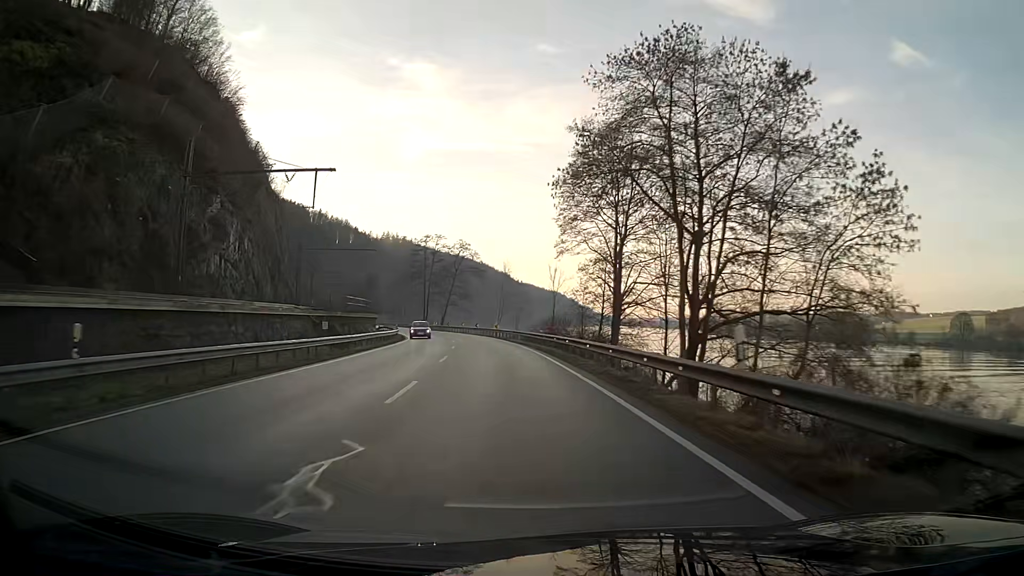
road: primary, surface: asphalt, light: Day
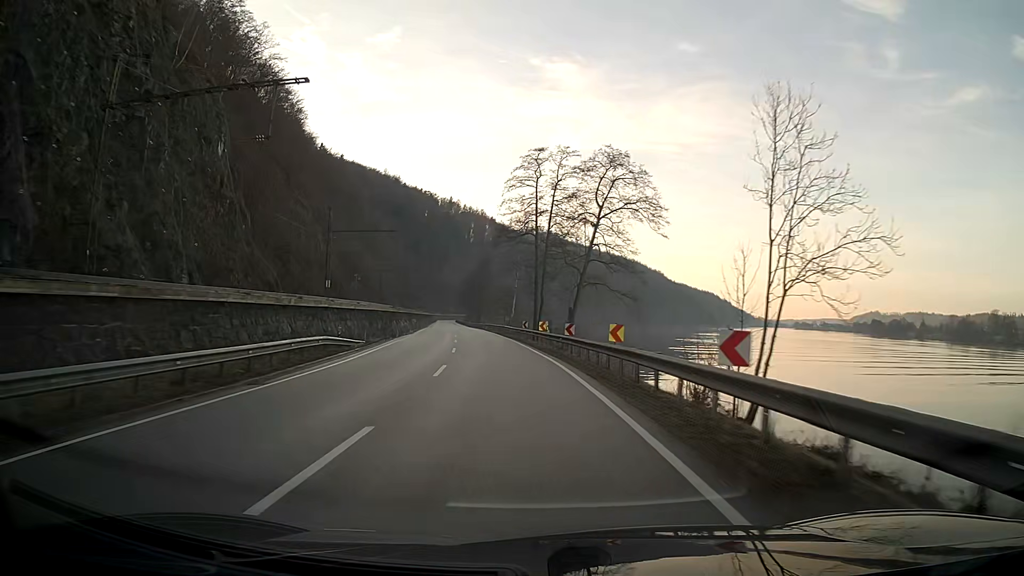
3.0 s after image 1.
(-7.2, +66.3) m; -13°
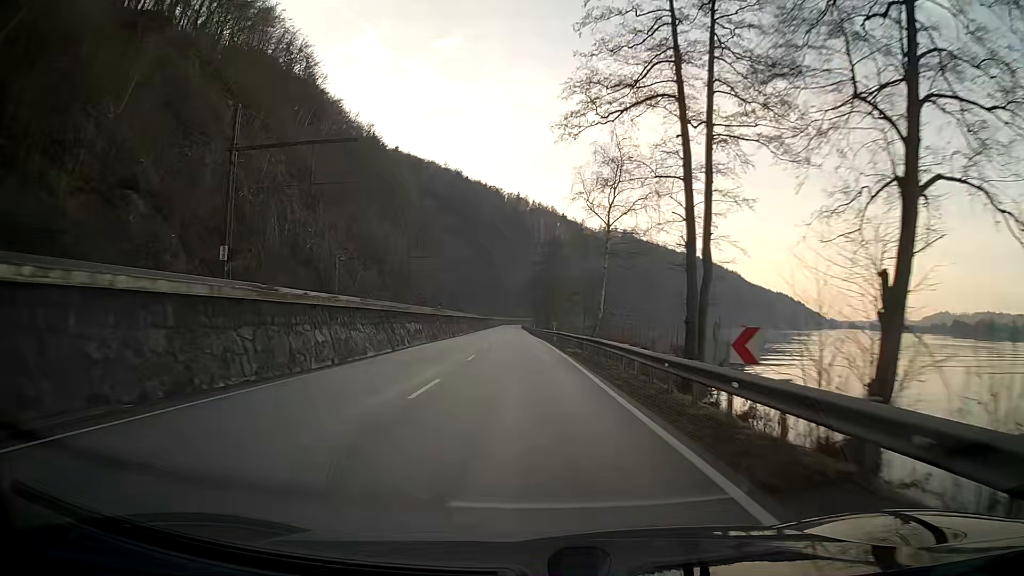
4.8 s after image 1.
(-2.3, +40.4) m; -6°
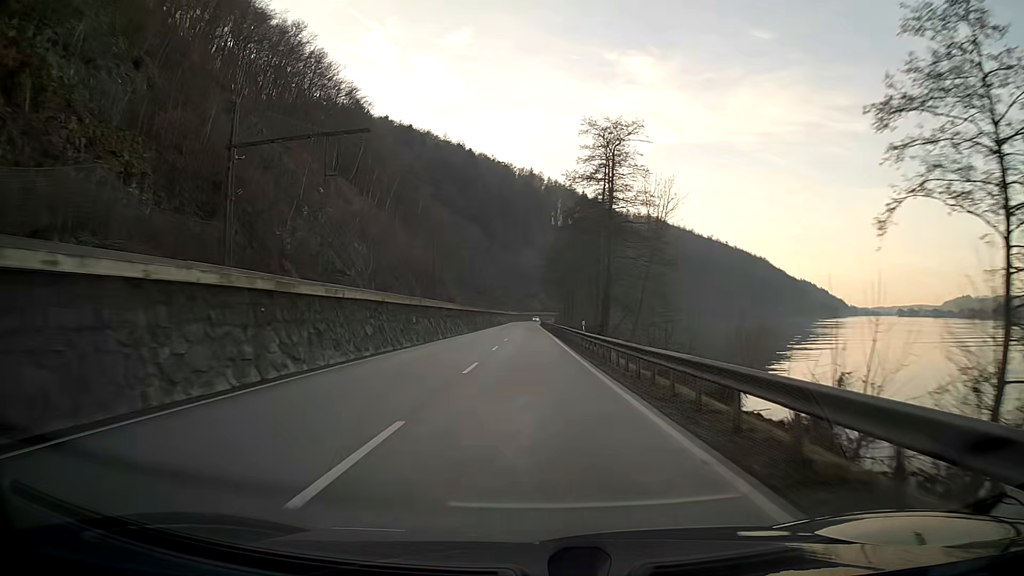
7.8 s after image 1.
(-1.0, +67.1) m; -1°
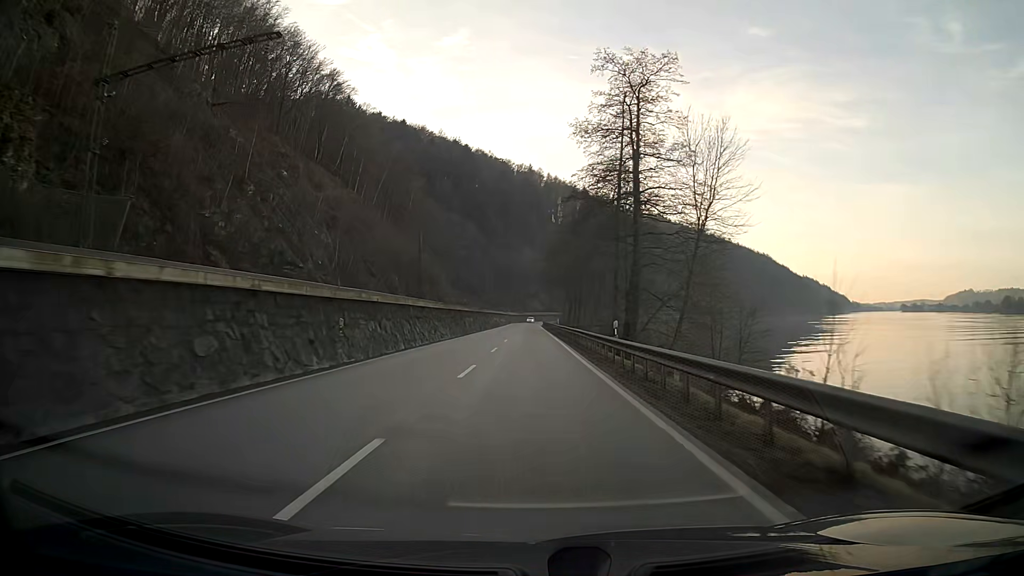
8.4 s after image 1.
(0.0, +13.2) m; 0°
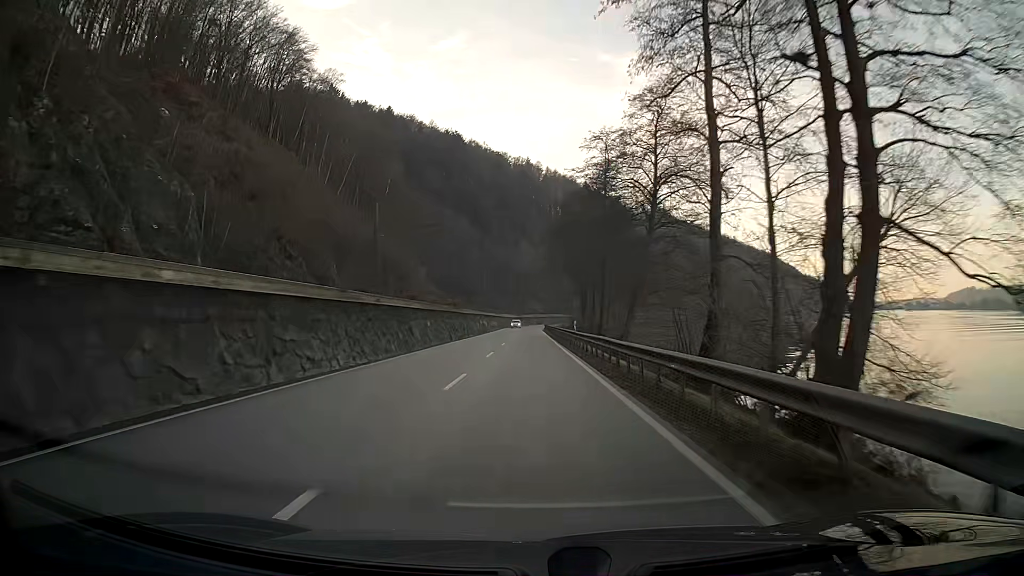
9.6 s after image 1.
(0.0, +26.3) m; 0°
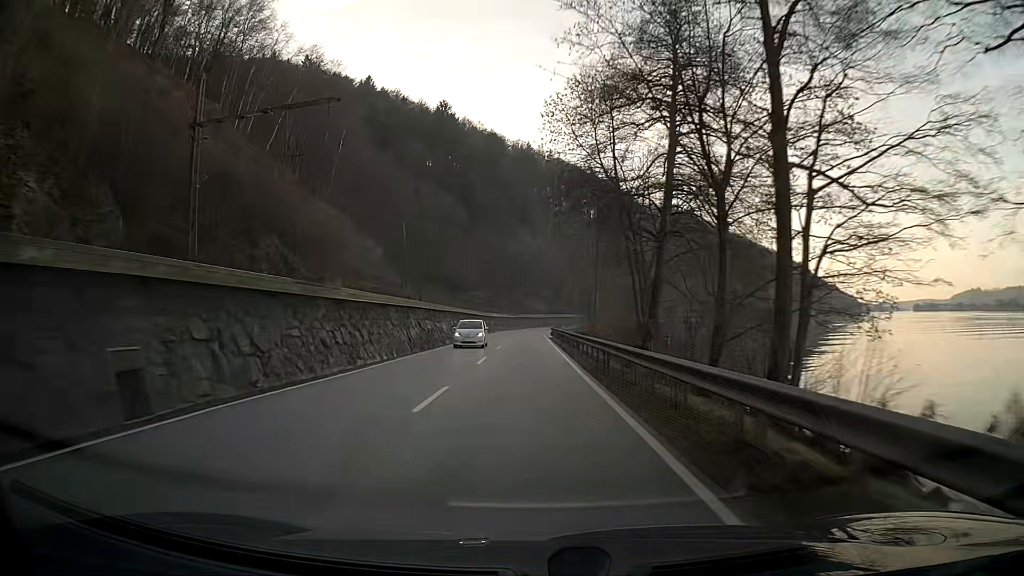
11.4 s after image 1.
(0.0, +39.0) m; 0°
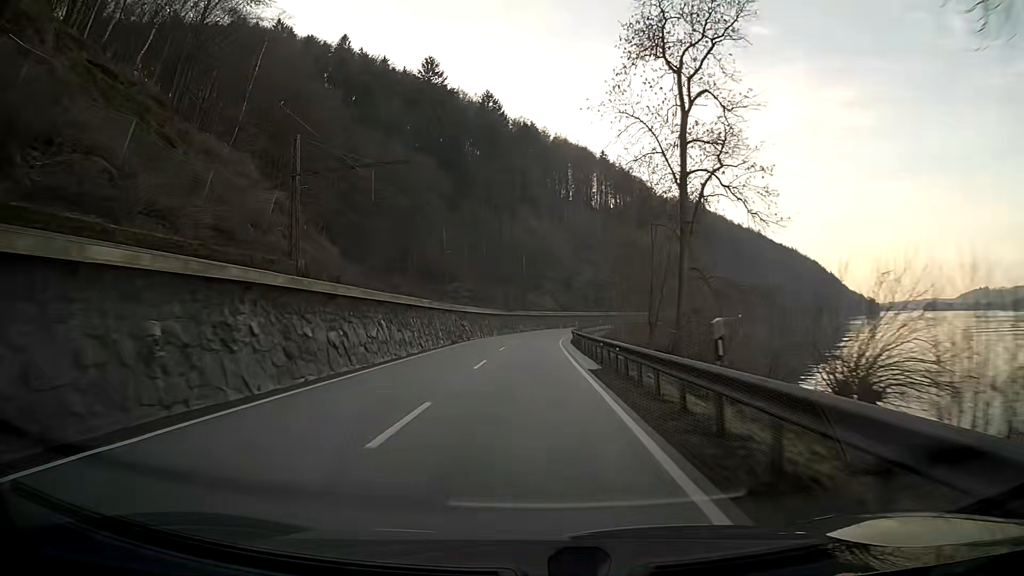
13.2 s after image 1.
(-0.2, +38.7) m; 0°
